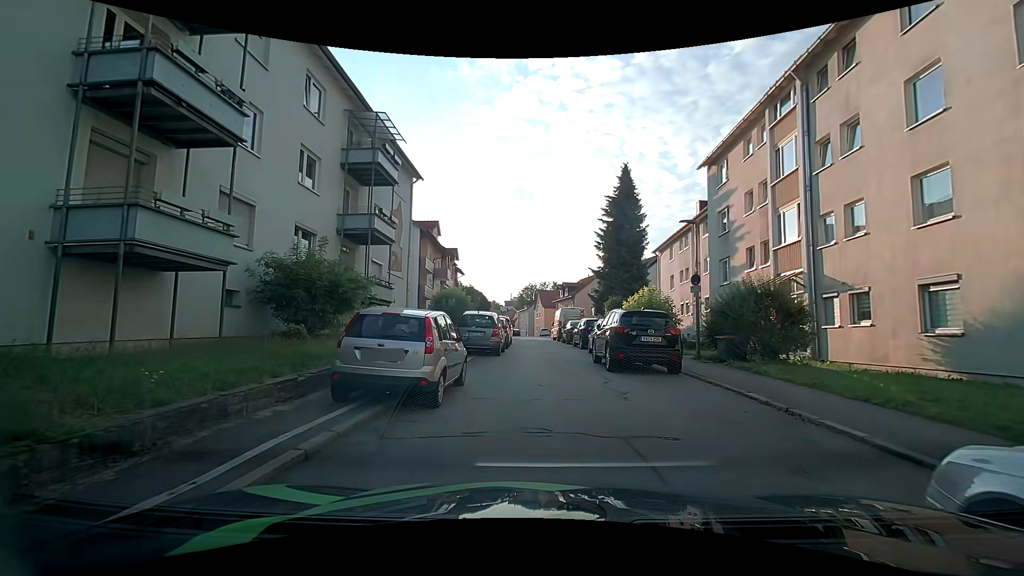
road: residential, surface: asphalt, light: Day
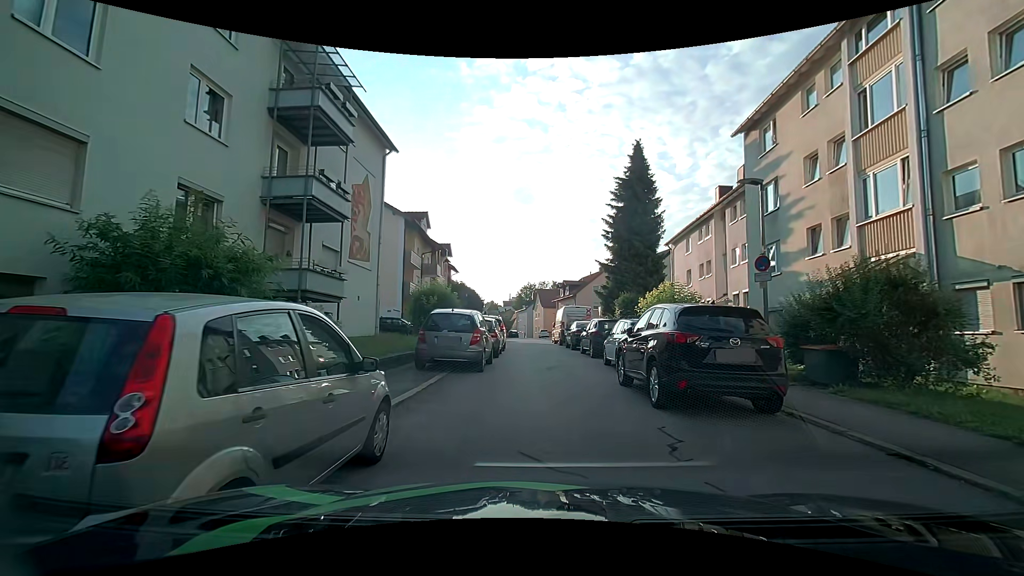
(+0.1, +5.4) m; +1°
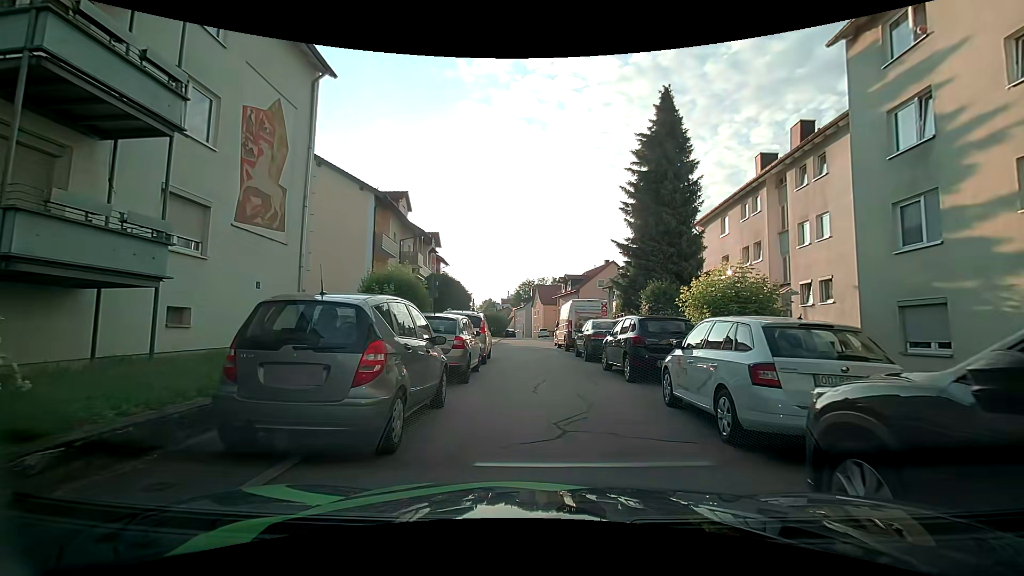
(0.0, +7.9) m; -1°
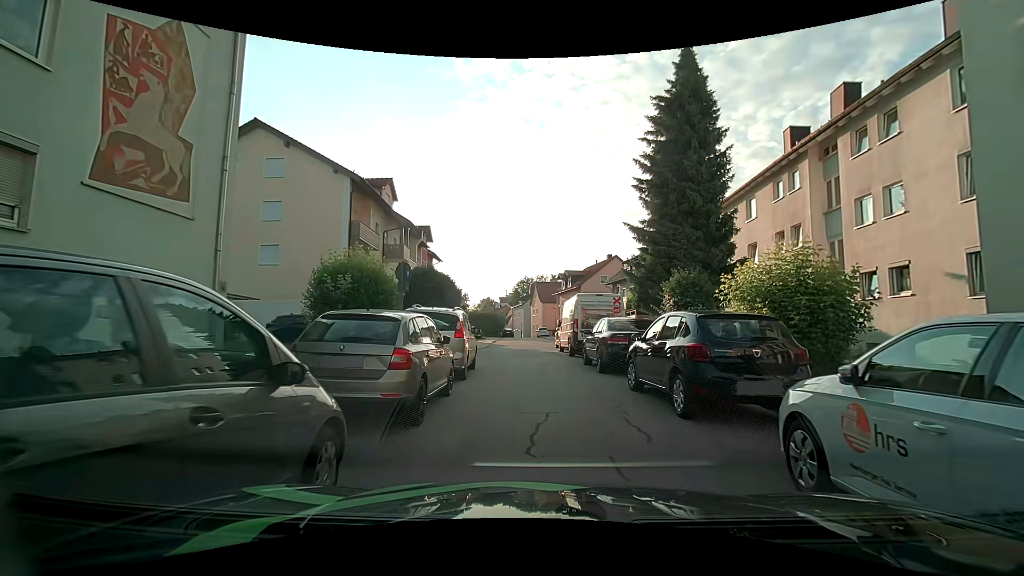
(+0.1, +4.3) m; +1°
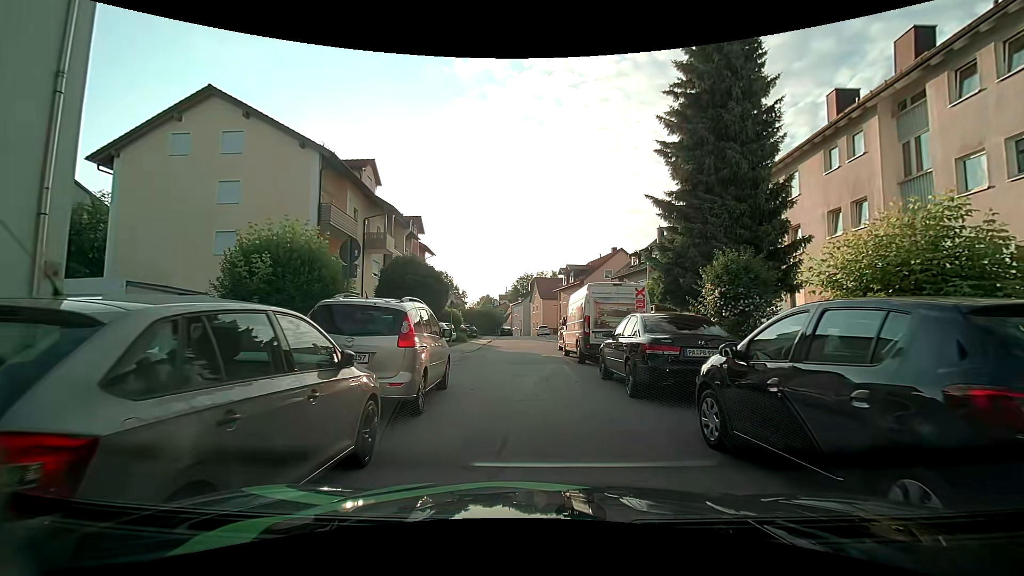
(0.0, +4.5) m; 0°
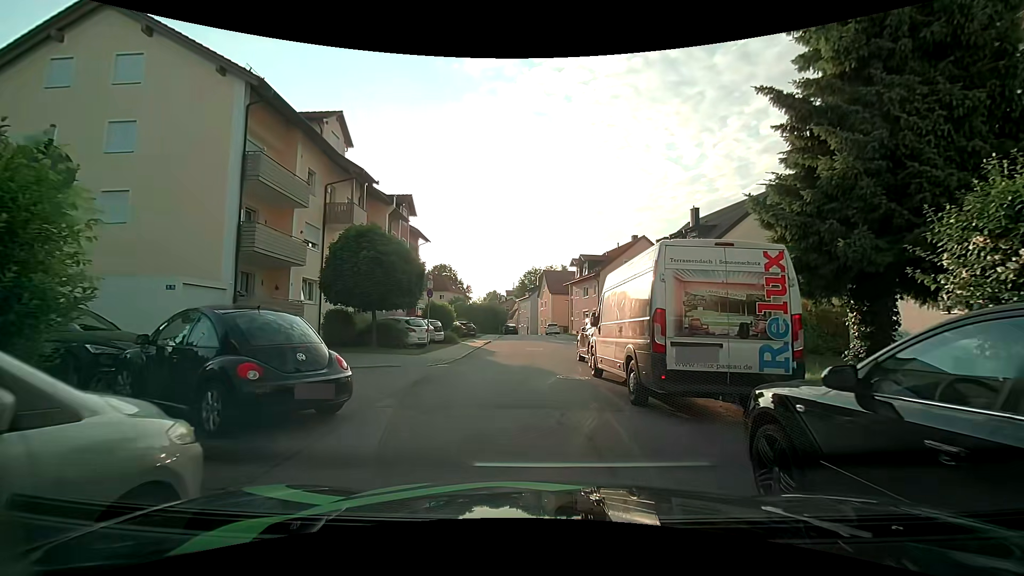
(0.0, +7.9) m; -3°
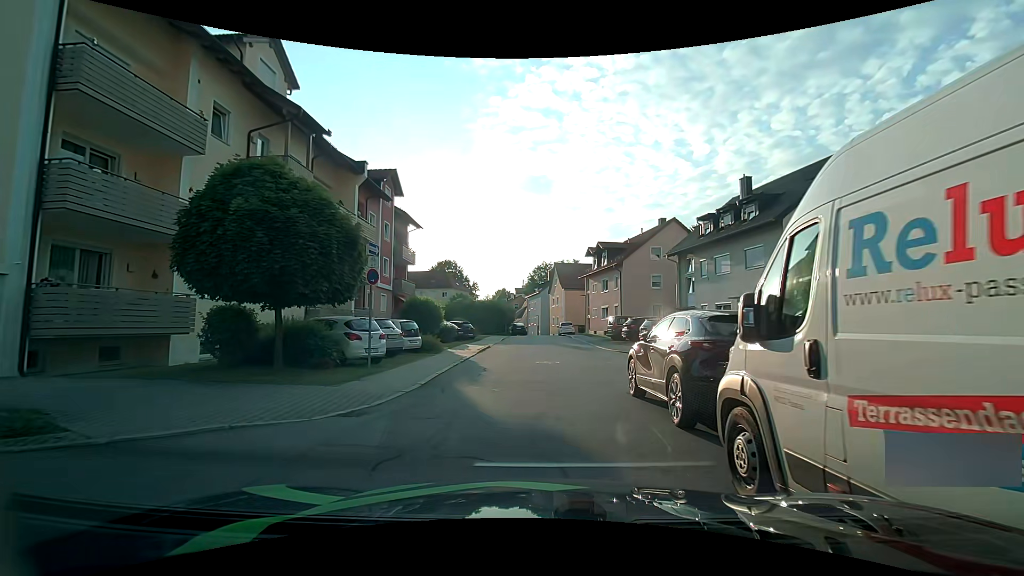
(+0.2, +8.4) m; +1°
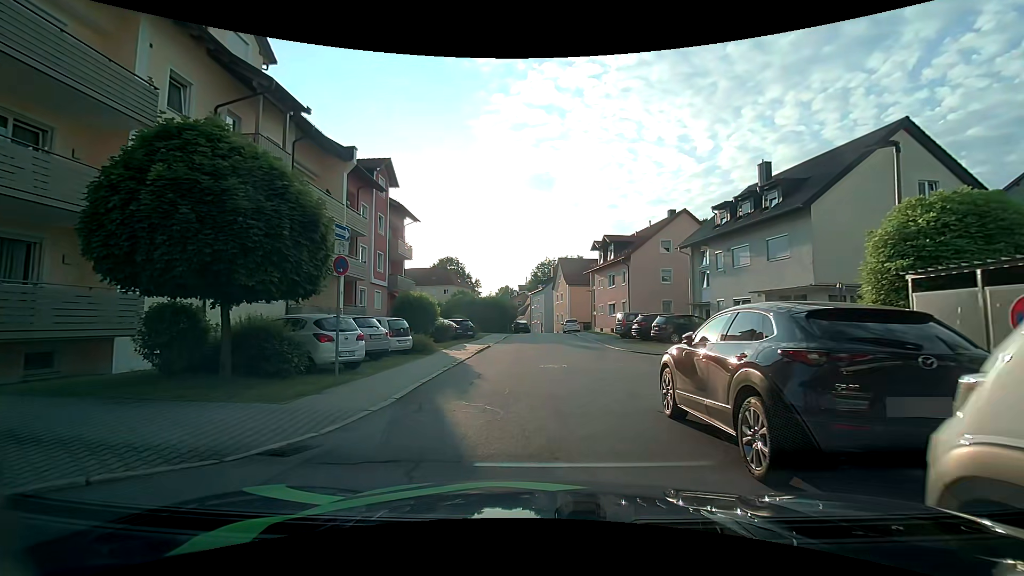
(0.0, +2.3) m; 0°
